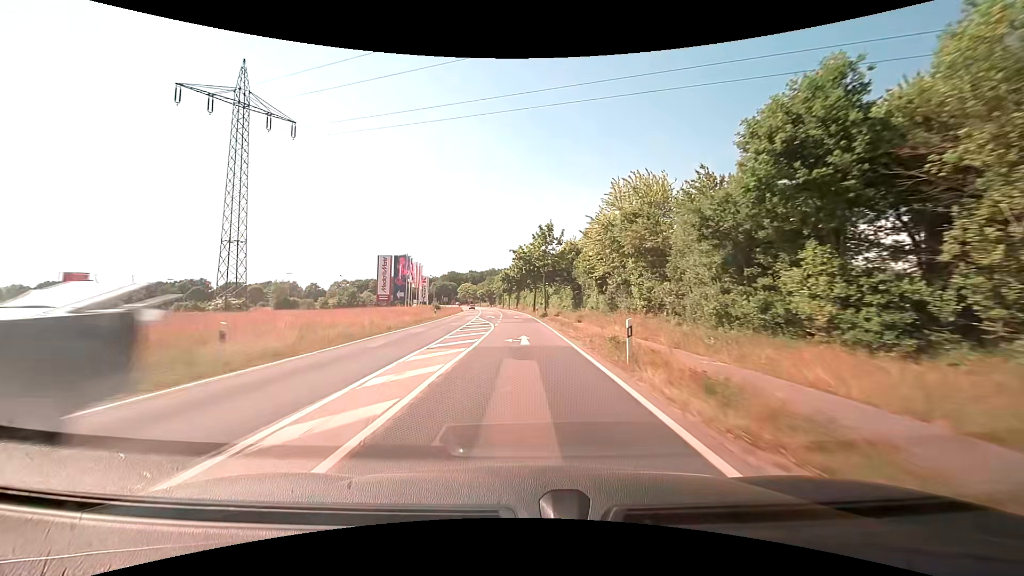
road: tertiary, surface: asphalt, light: Day
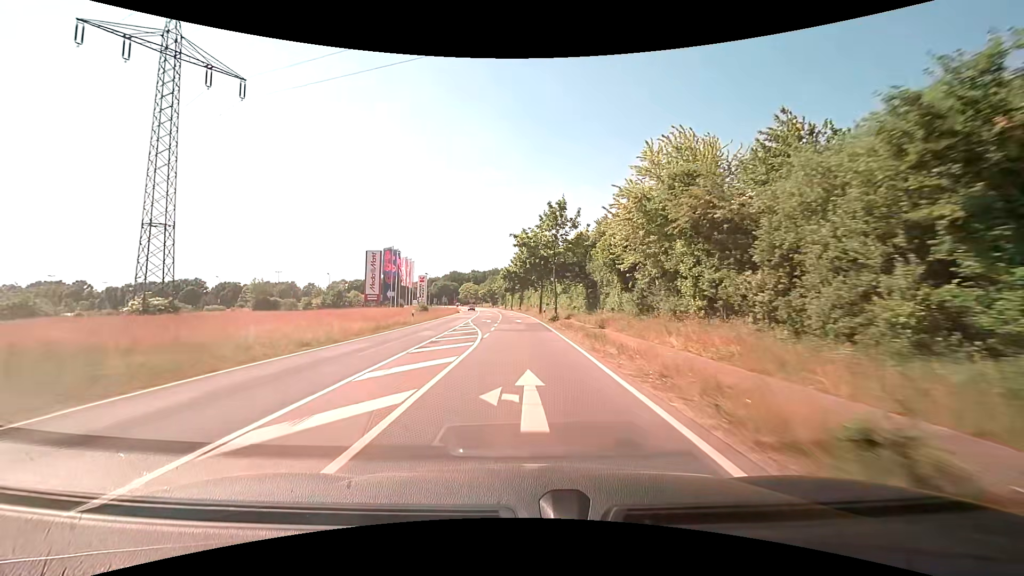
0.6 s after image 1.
(0.0, +11.7) m; 0°
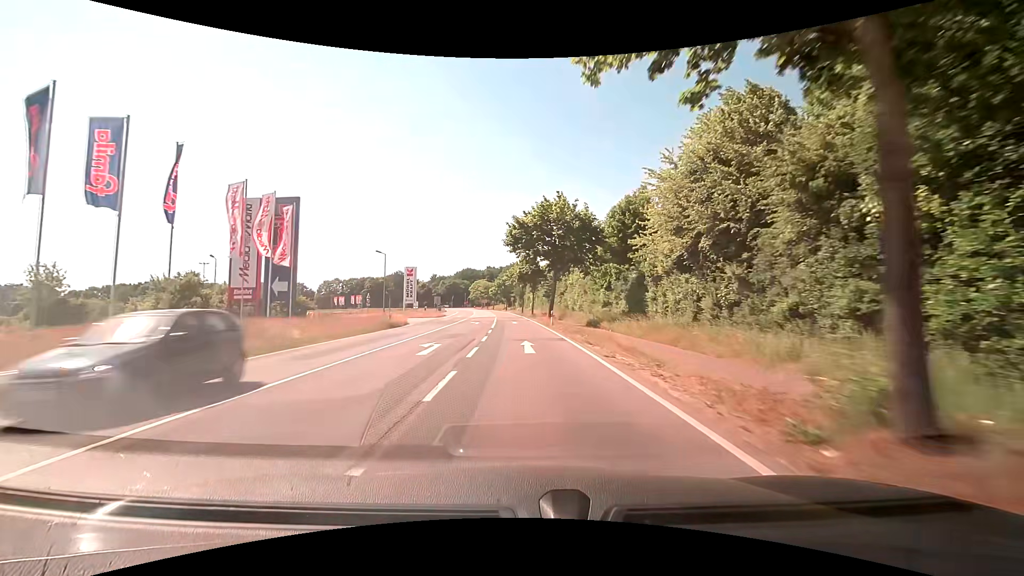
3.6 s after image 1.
(-1.3, +55.6) m; -3°
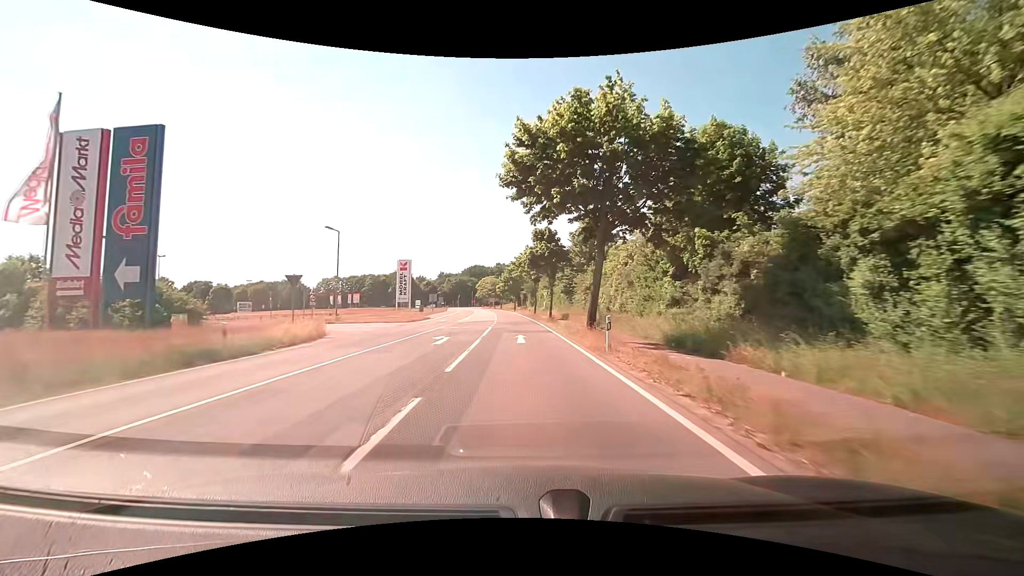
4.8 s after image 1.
(-0.1, +21.0) m; -1°
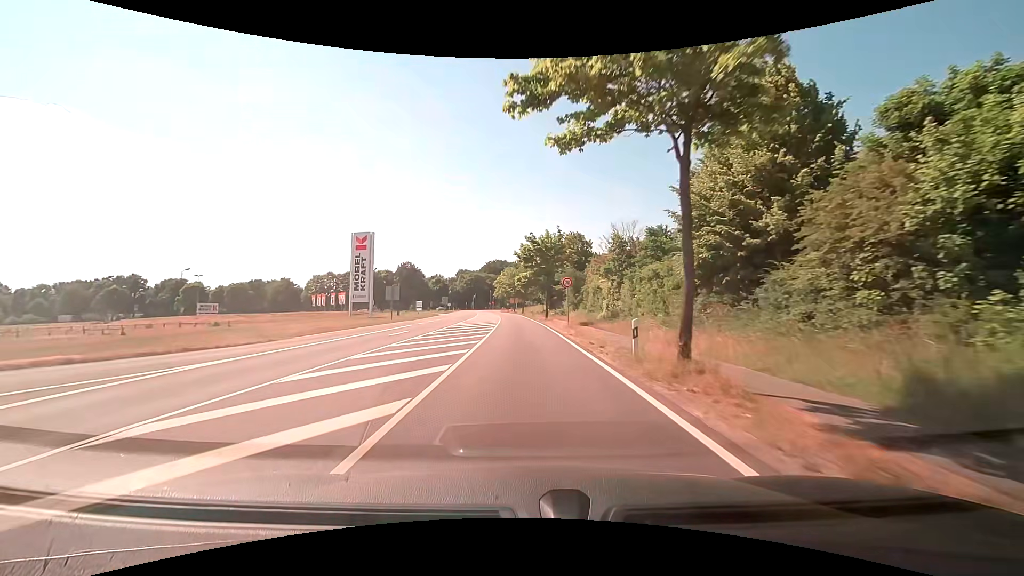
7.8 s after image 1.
(-1.5, +50.6) m; -3°
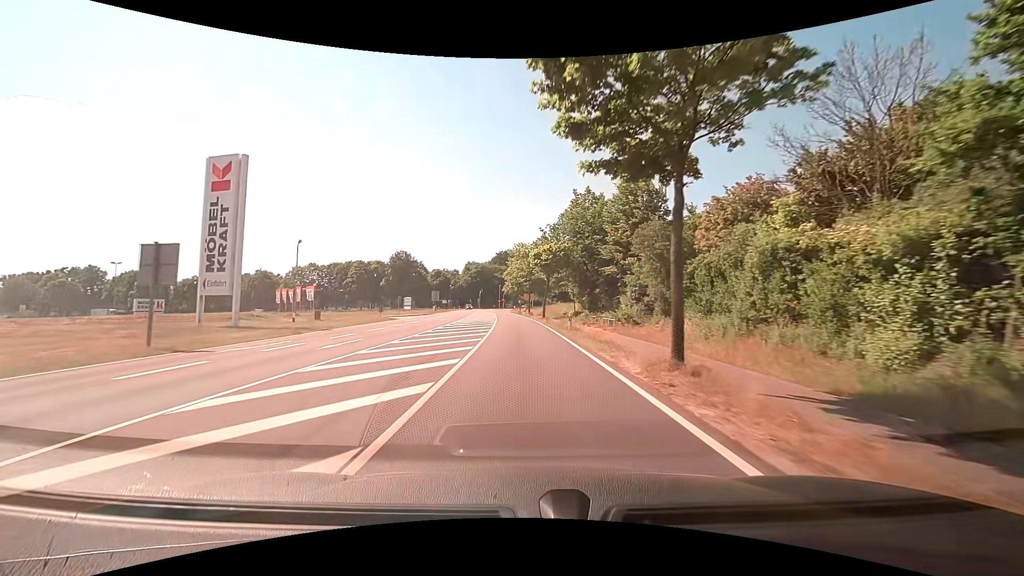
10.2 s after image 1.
(-0.8, +39.1) m; -2°
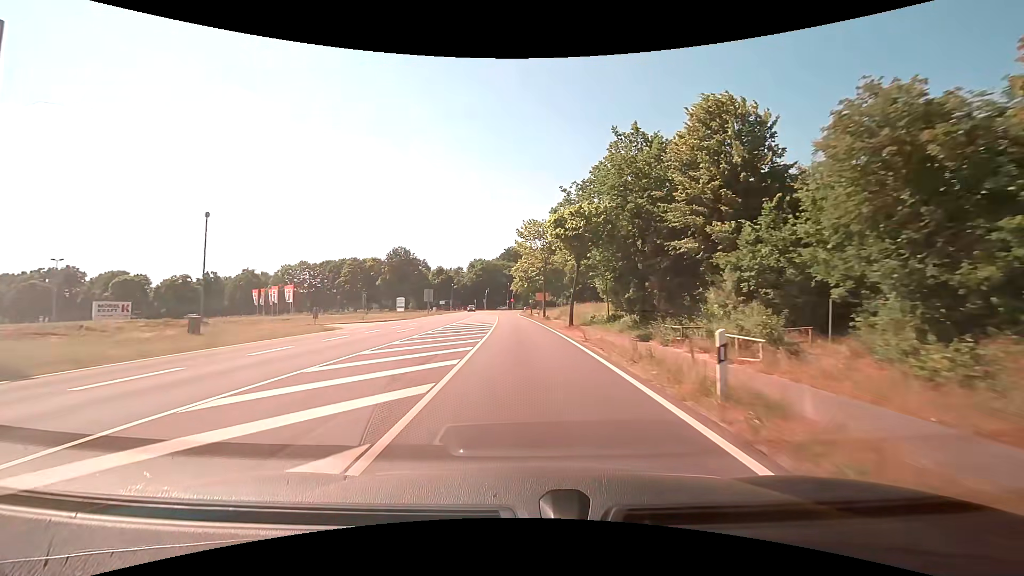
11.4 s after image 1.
(-0.2, +19.3) m; -1°
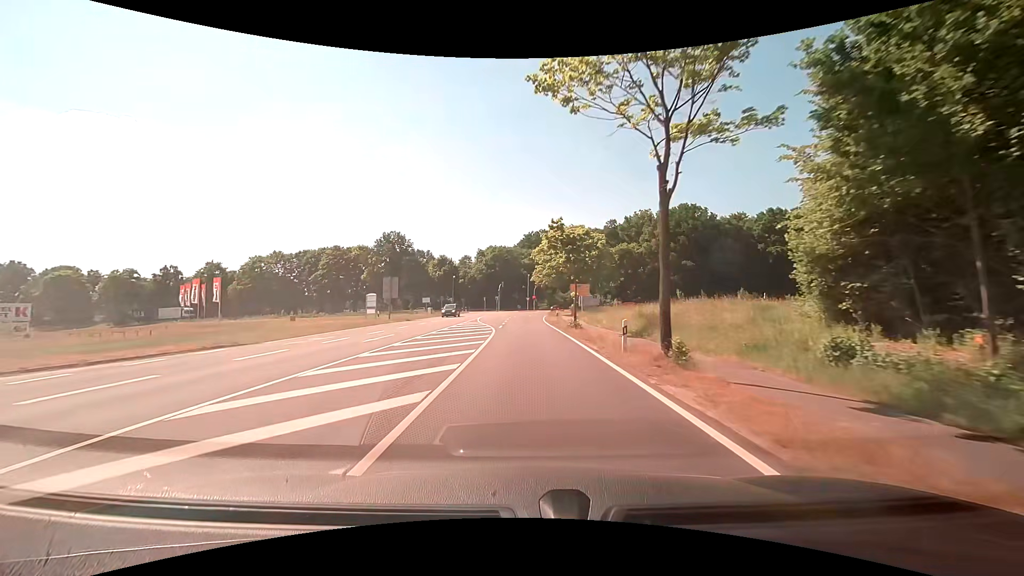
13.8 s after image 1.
(-1.0, +37.7) m; -3°
(0, +10) (0, +20) (0, +30) (0, +40) (0, +50) (0, +60) (0, +70) (+1, +80) (+2, +90) (+5, +100) m
